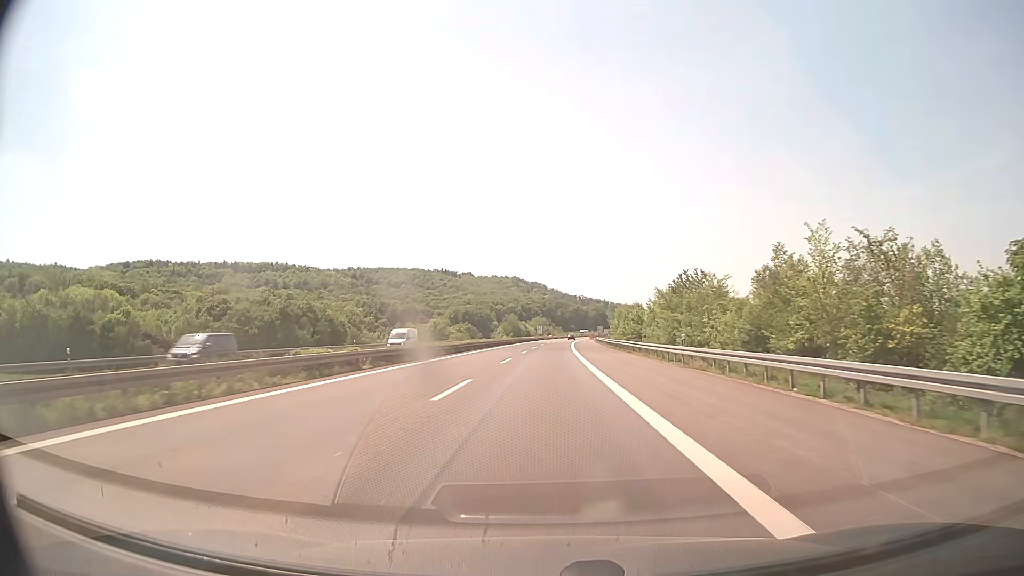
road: motorway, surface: concrete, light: Day
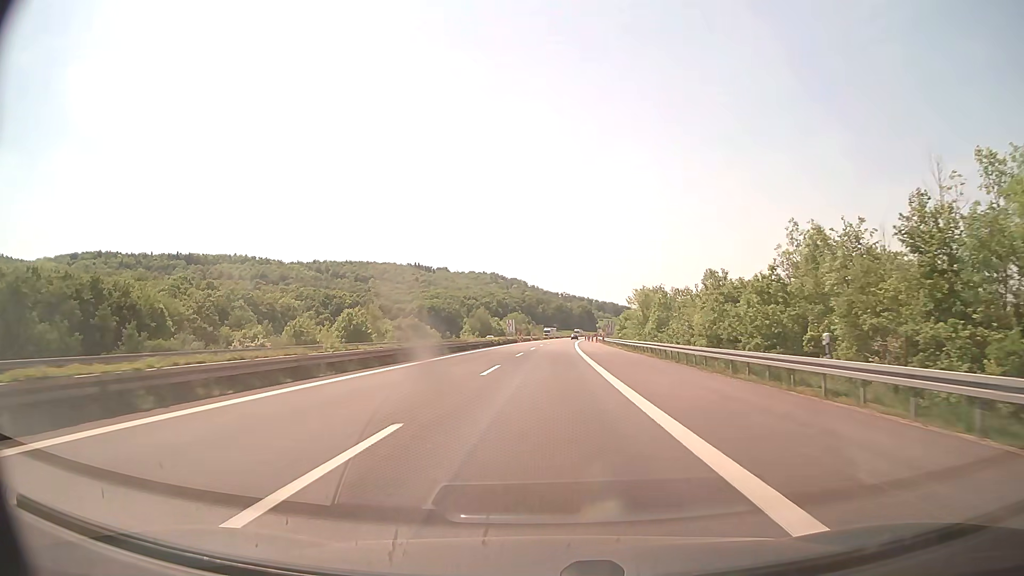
(+1.0, +63.9) m; +2°
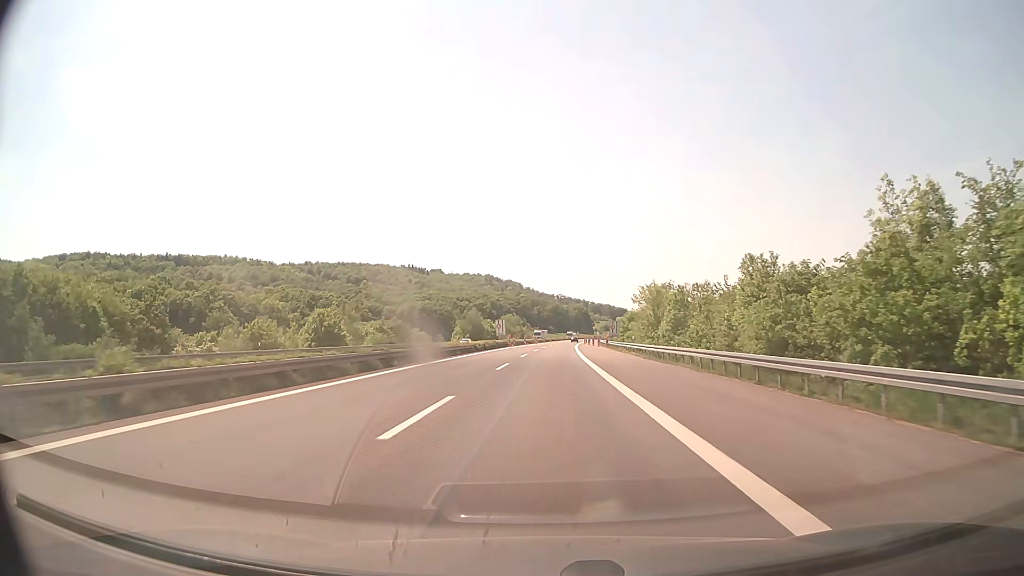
(0.0, +12.9) m; 0°
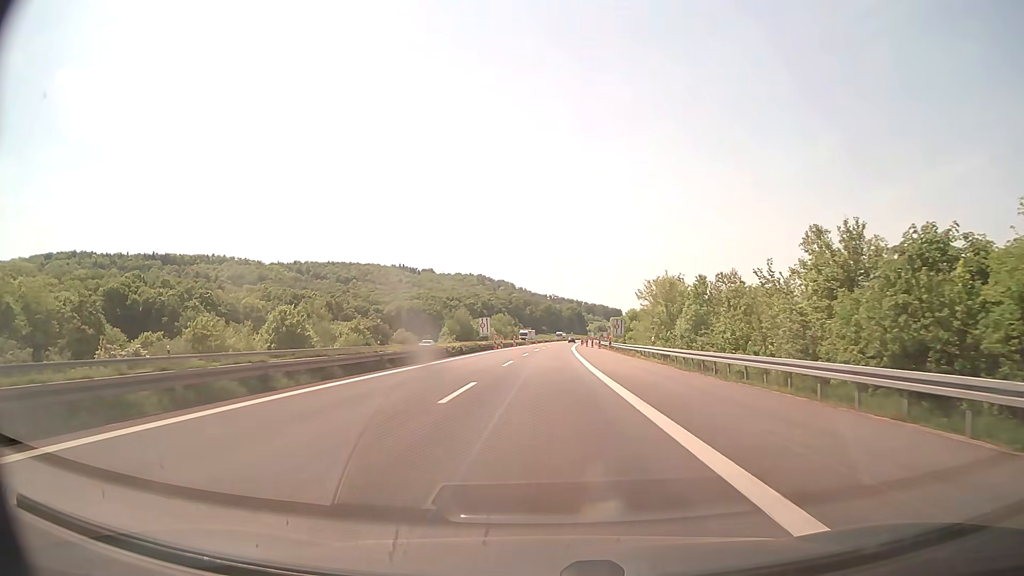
(+0.1, +12.9) m; +1°
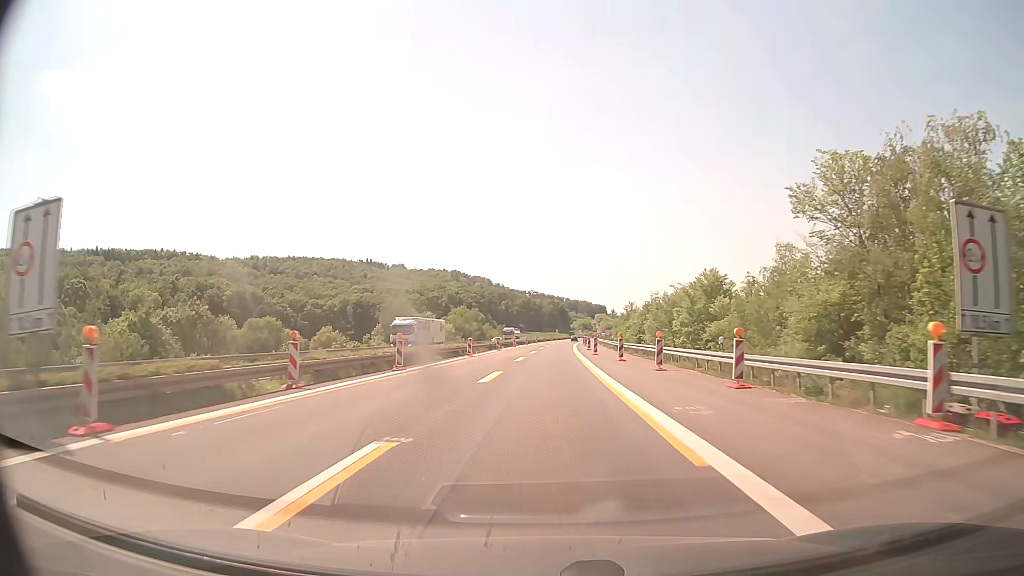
(+1.1, +64.8) m; +2°
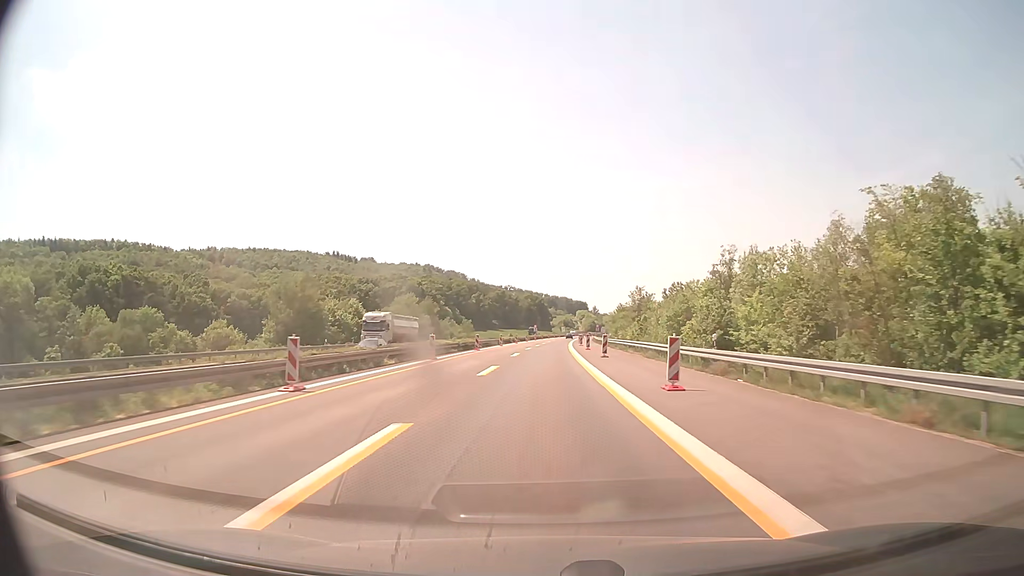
(+0.8, +52.1) m; +2°
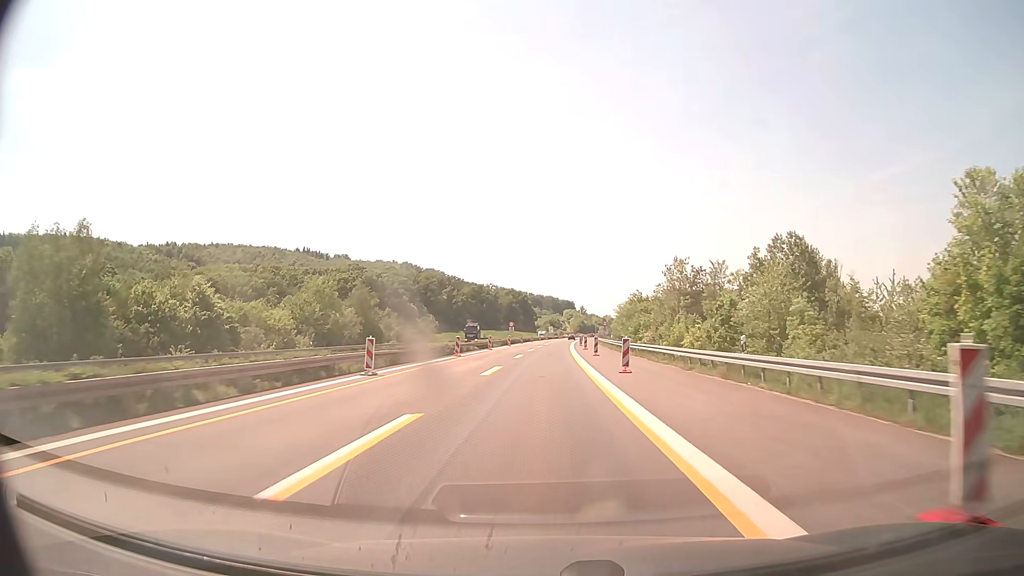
(+0.6, +52.1) m; +1°
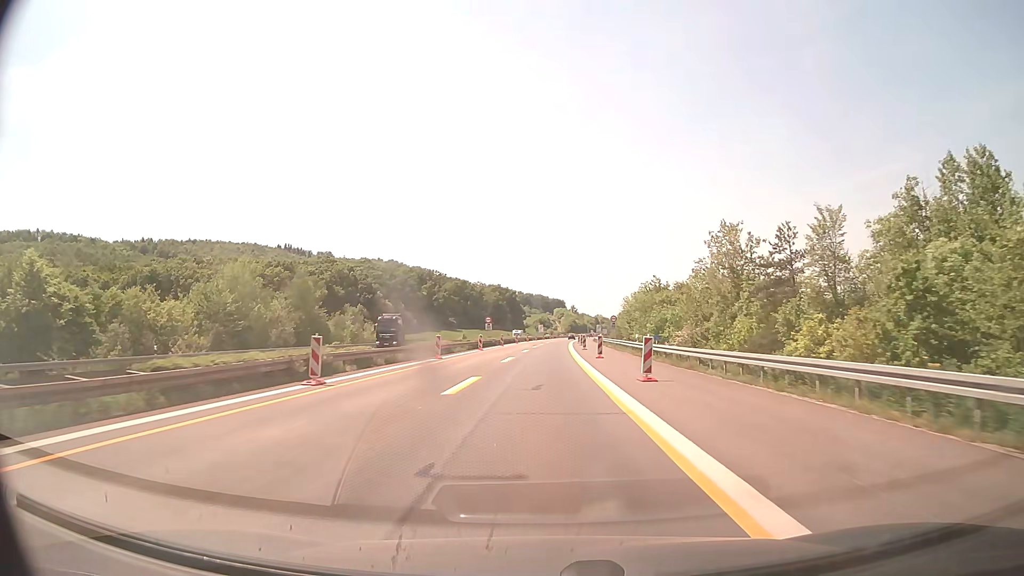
(+0.1, +26.1) m; +1°
(0, +10) (0, +20) (0, +30) (0, +40) (+1, +50) (+1, +60) (+1, +70) (+1, +80) (+2, +90) (+2, +100) m
